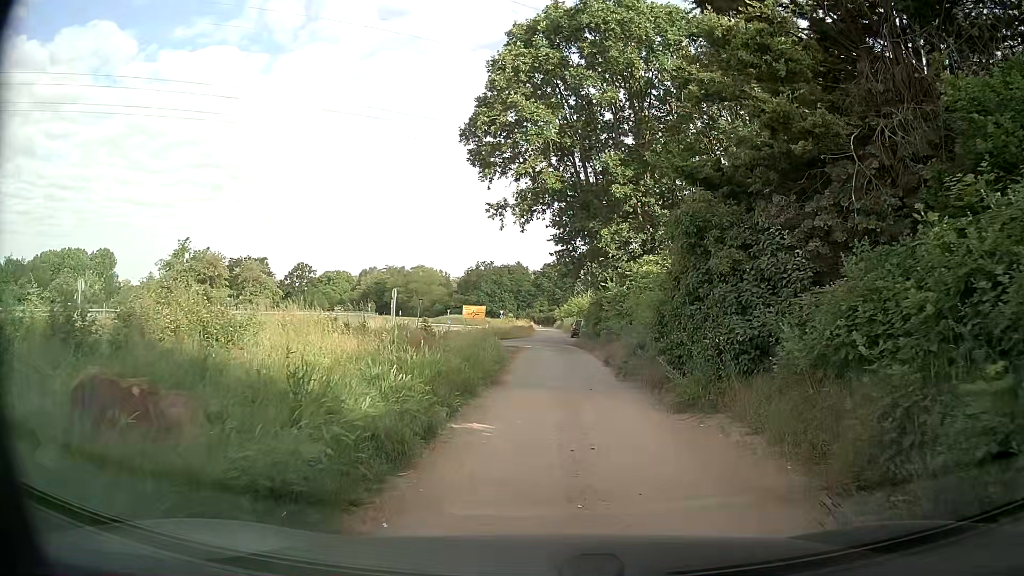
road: secondary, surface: asphalt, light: Day
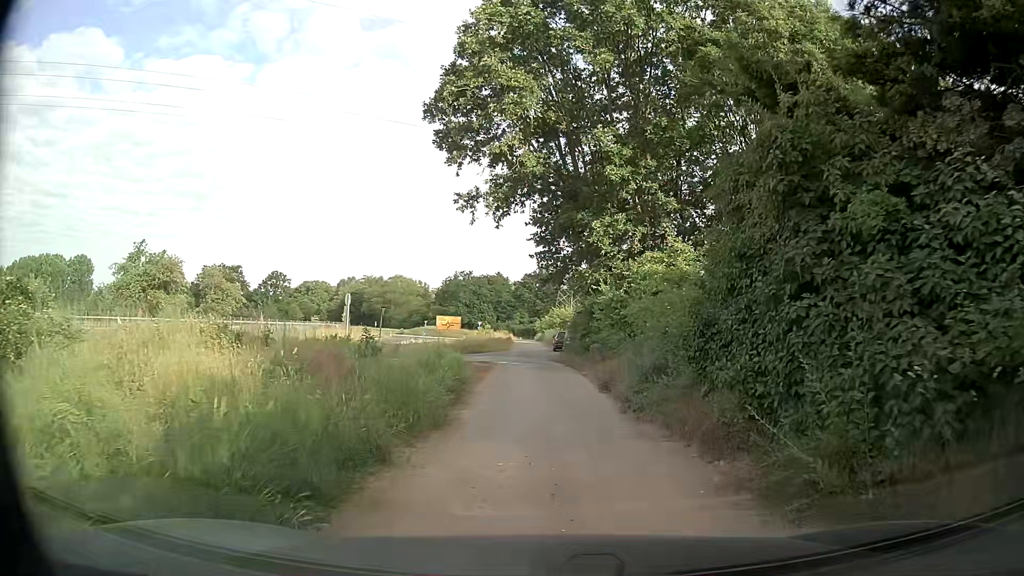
(0.0, +5.7) m; +2°
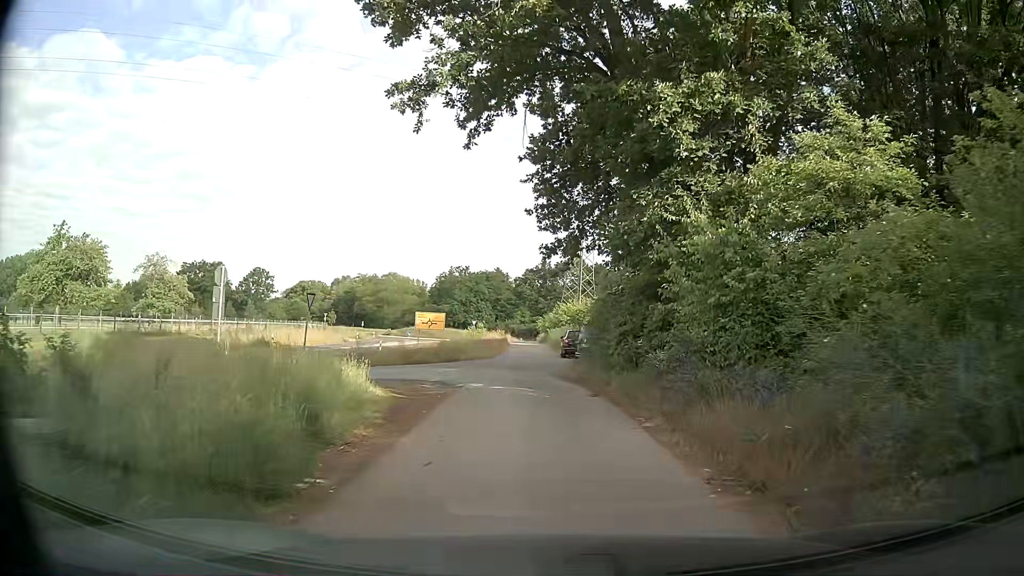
(-0.5, +13.8) m; -1°
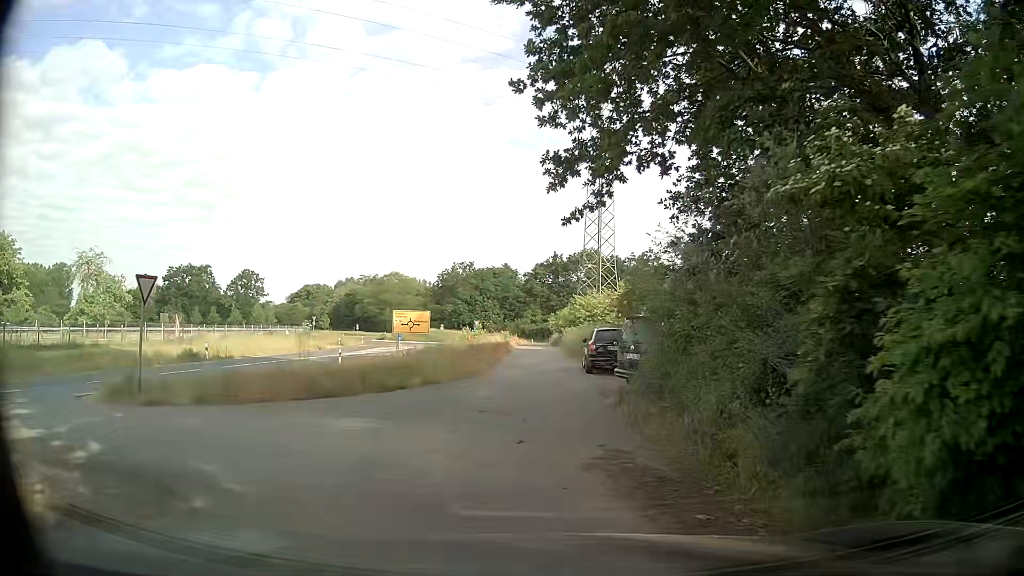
(-0.2, +12.9) m; -2°
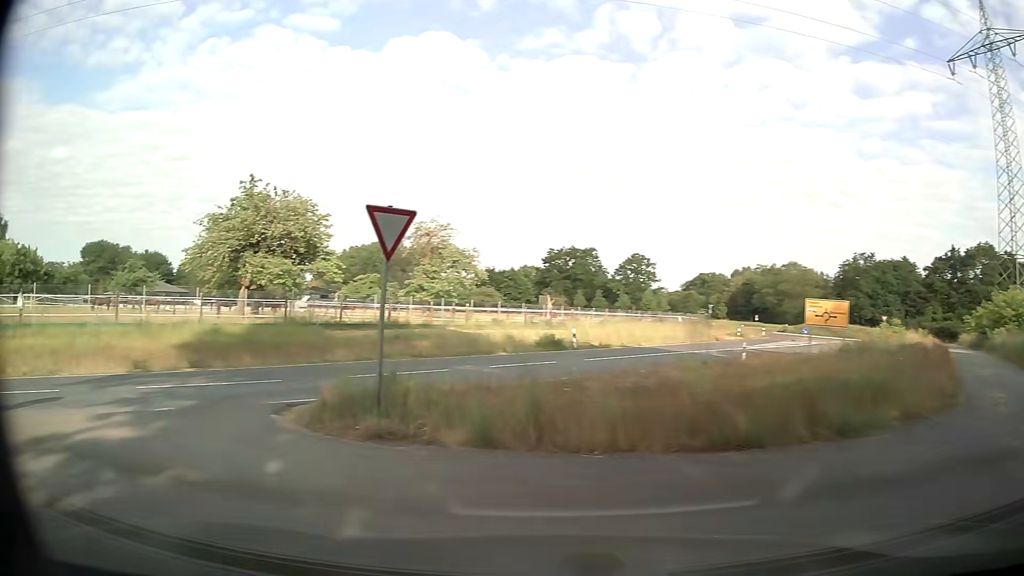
(-1.5, +7.4) m; -33°
